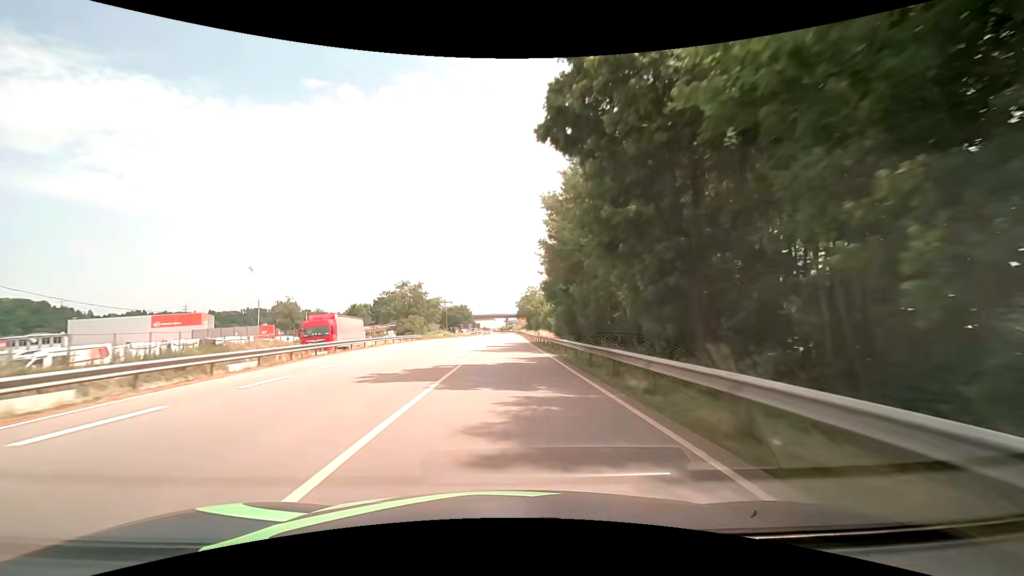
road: primary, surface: asphalt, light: Day
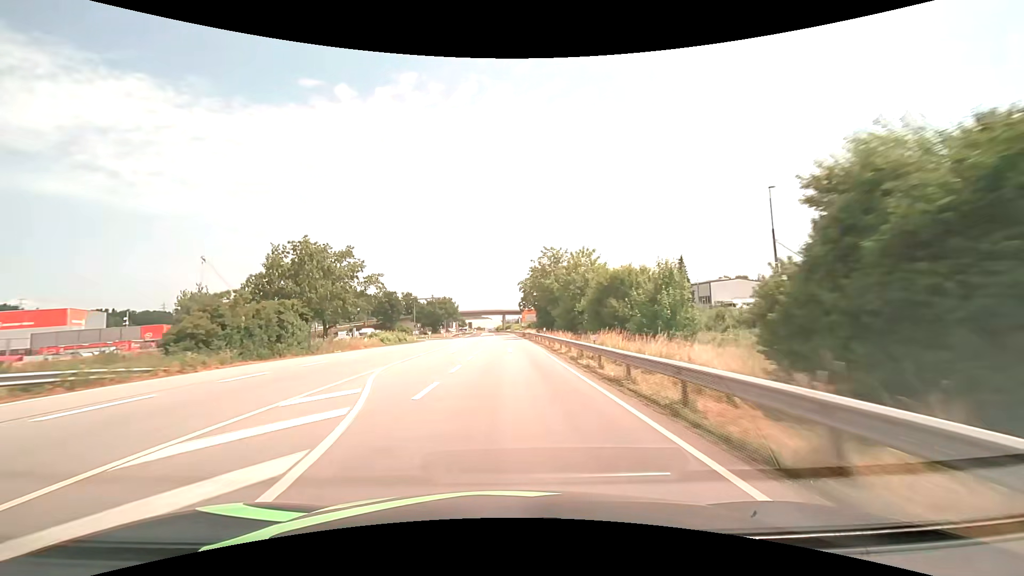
(-0.2, +57.9) m; 0°
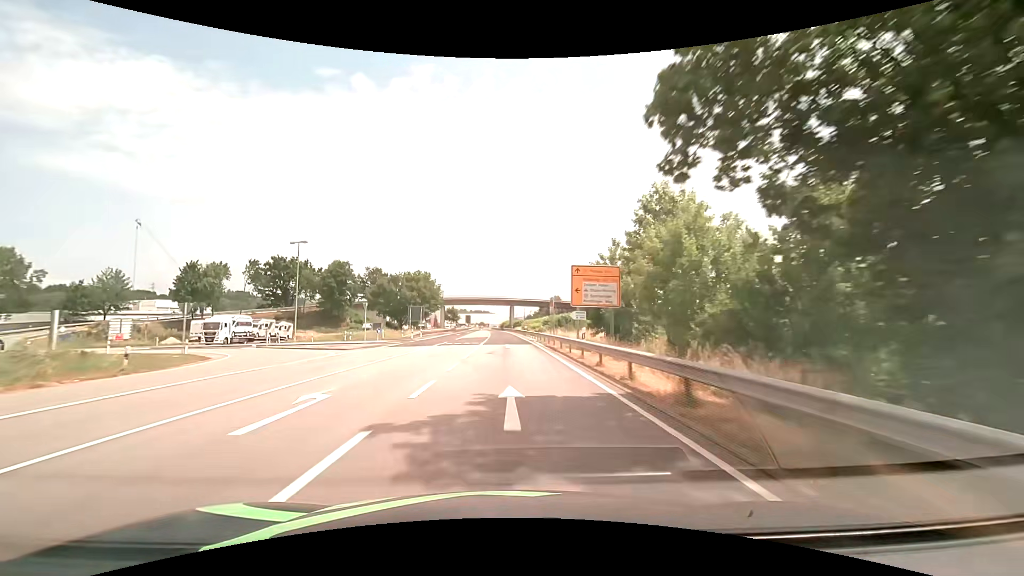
(-0.4, +72.2) m; -1°
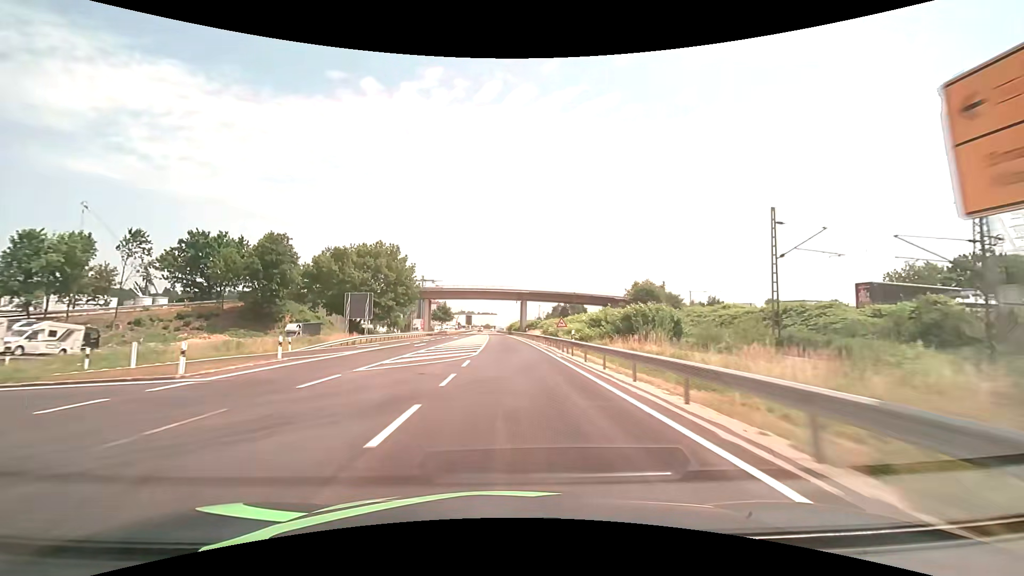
(-0.4, +43.1) m; -1°
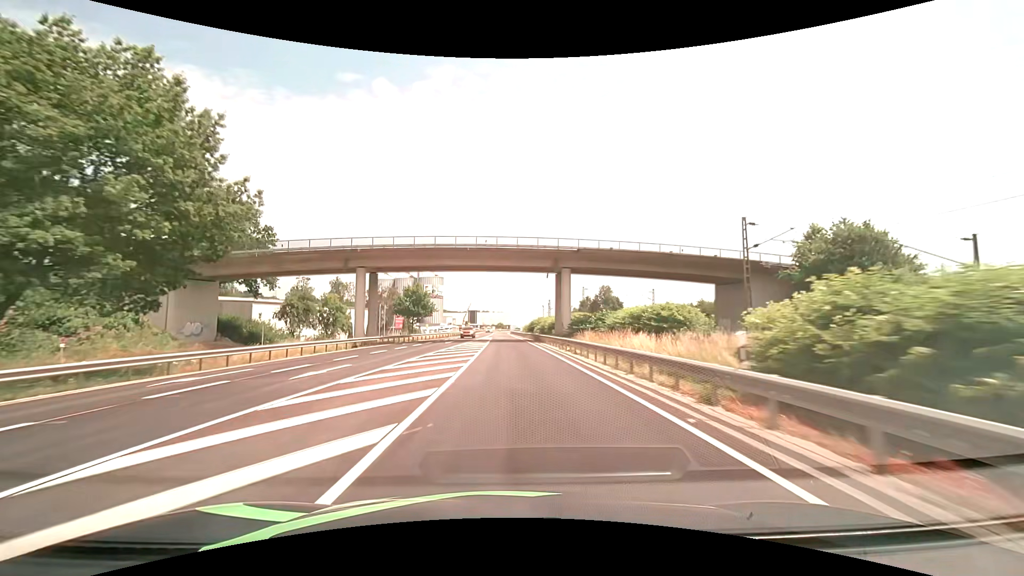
(-0.7, +56.4) m; -2°
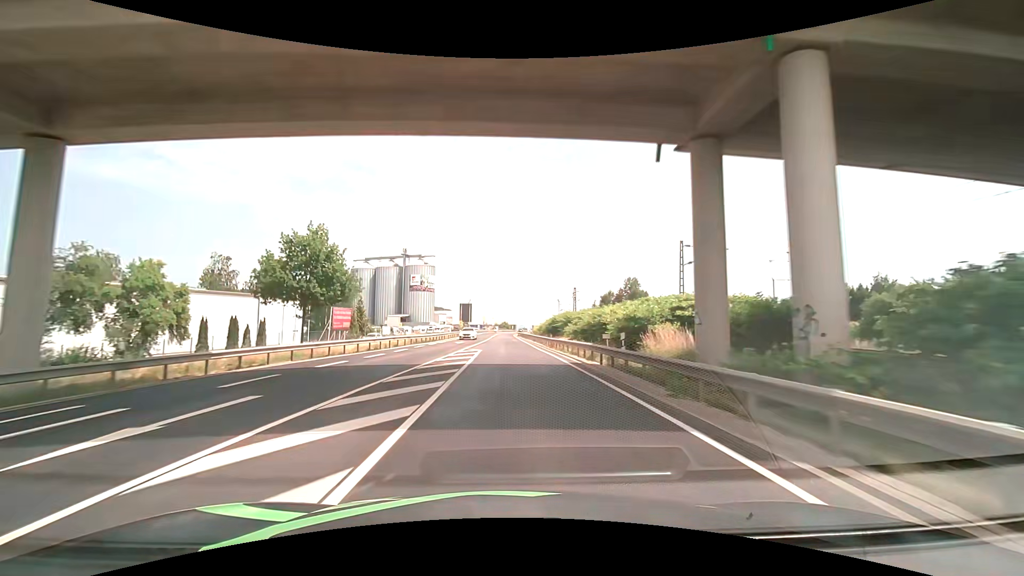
(-0.4, +41.3) m; -1°
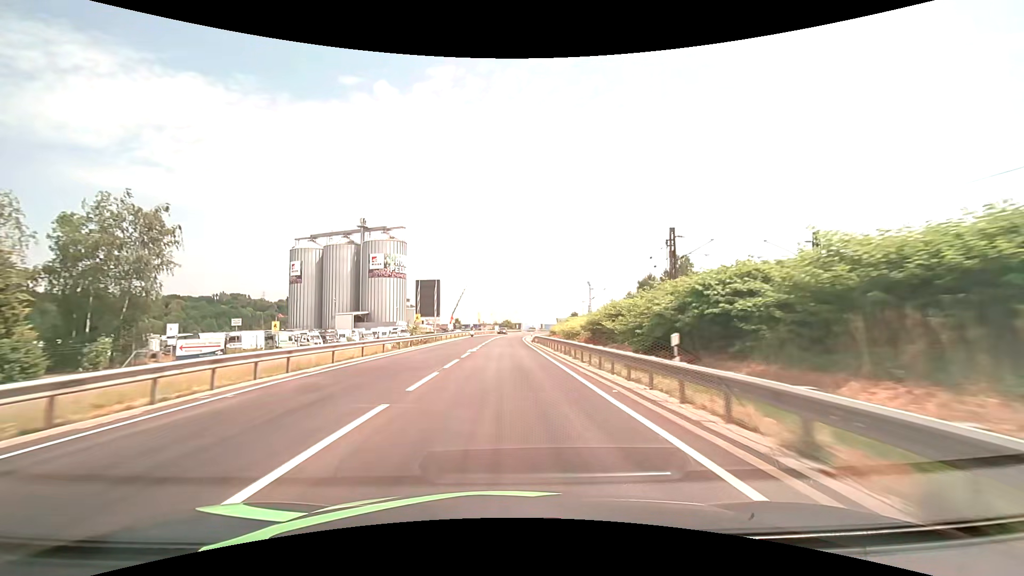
(-0.2, +54.4) m; 0°
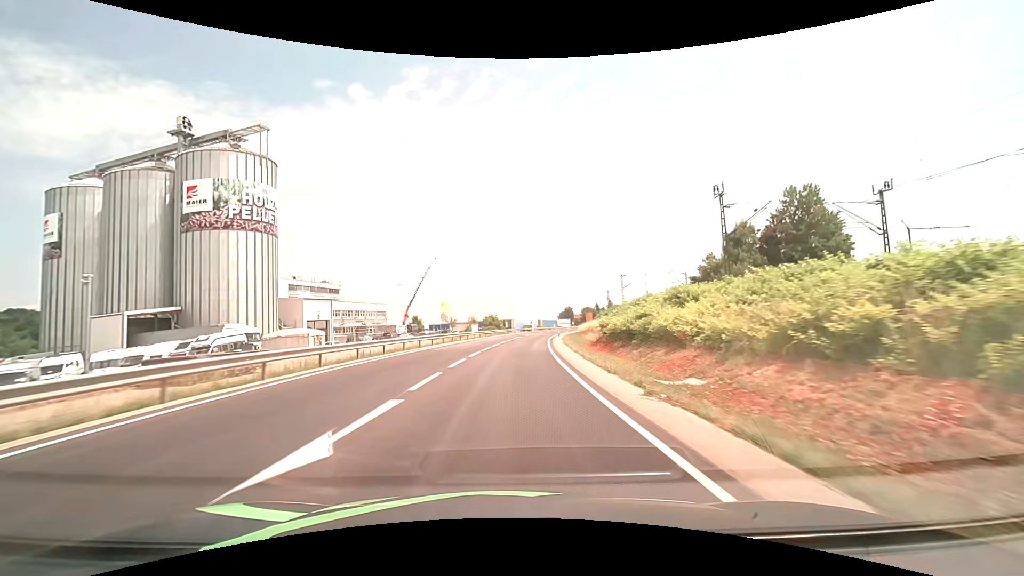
(+0.2, +66.1) m; +1°
(0, +10) (0, +20) (+1, +30) (+1, +40) (+2, +50) (+3, +60) (+4, +70) (+6, +80) (+7, +90) (+9, +99) m
